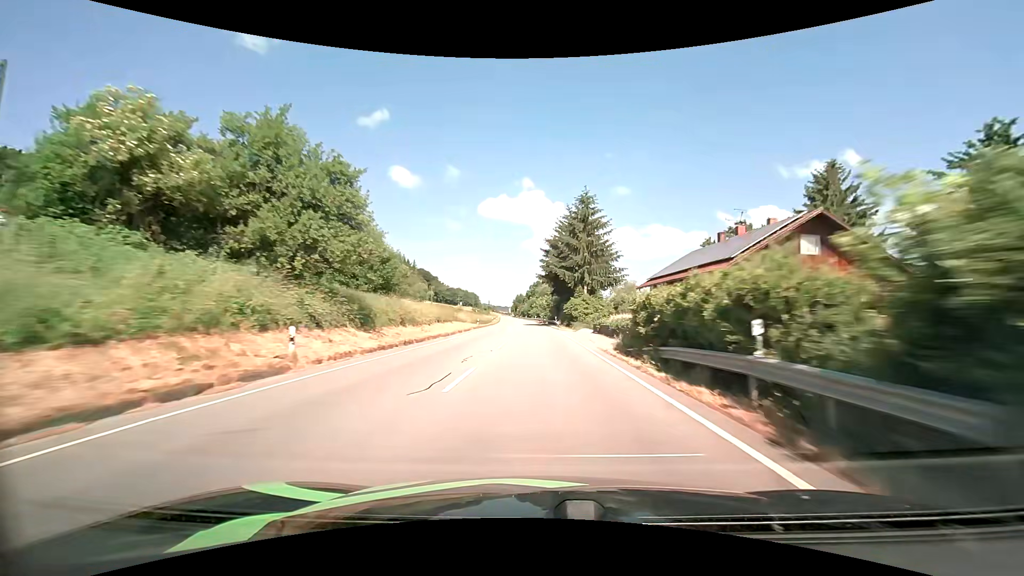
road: primary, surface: asphalt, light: Day
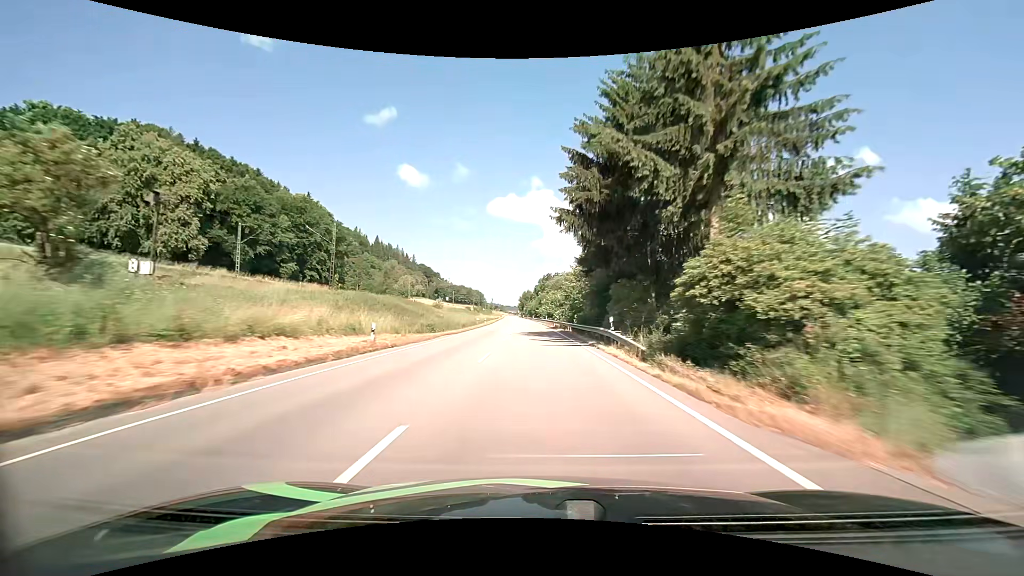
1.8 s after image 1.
(-0.4, +43.7) m; -1°
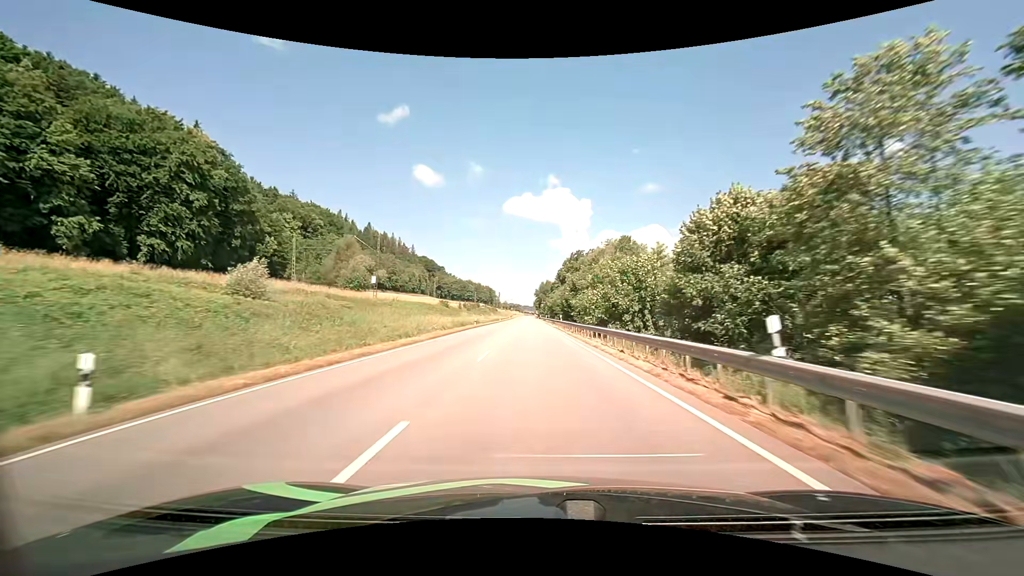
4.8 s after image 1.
(-1.5, +73.4) m; -2°
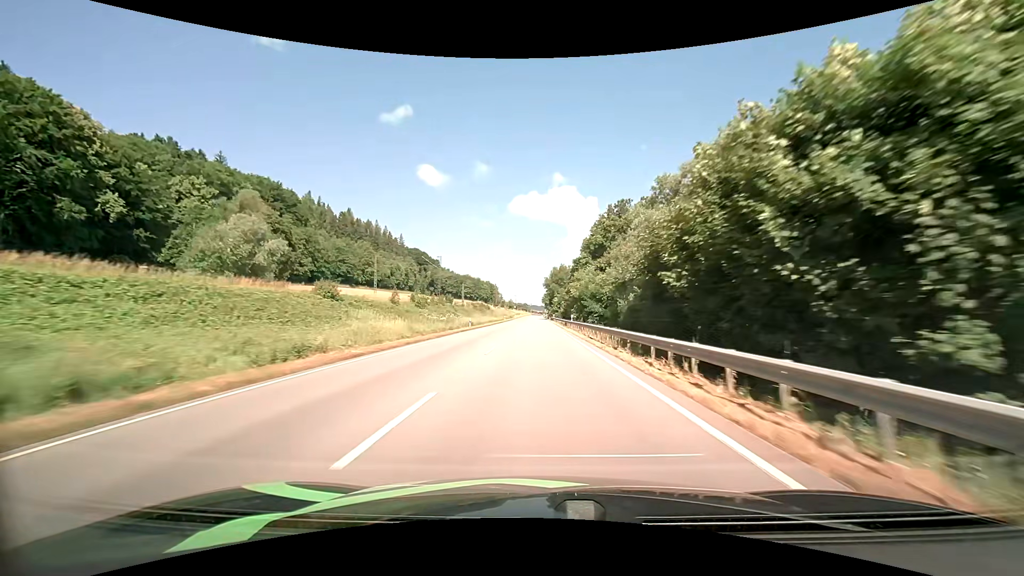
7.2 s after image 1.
(-0.7, +58.9) m; -1°
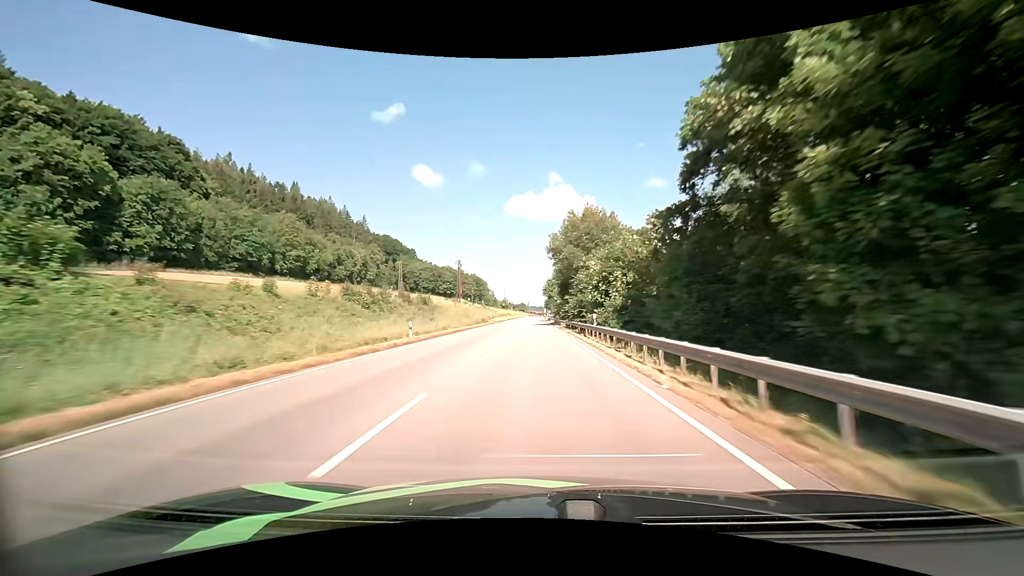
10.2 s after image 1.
(0.0, +73.8) m; 0°
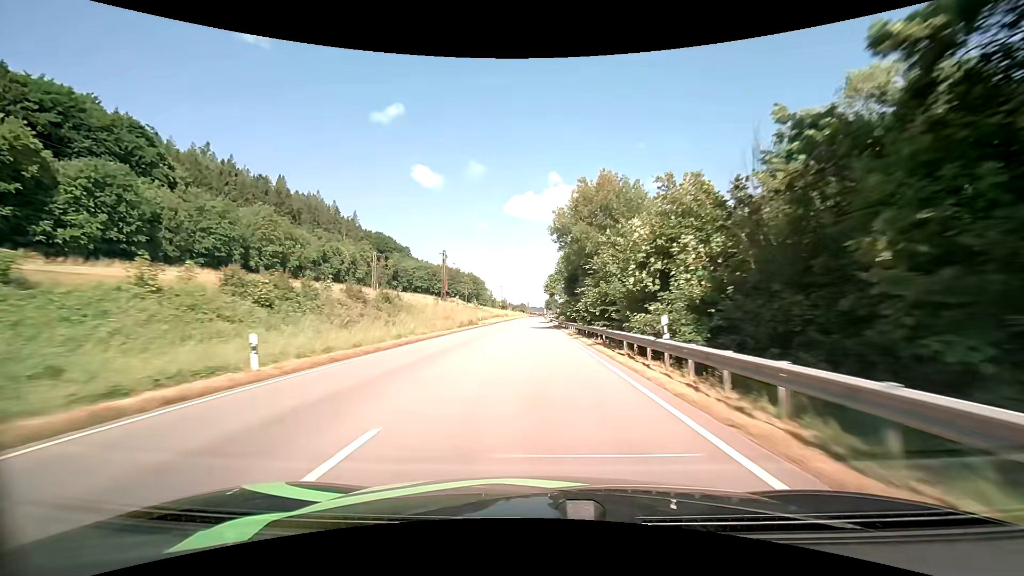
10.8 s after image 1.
(0.0, +14.8) m; 0°
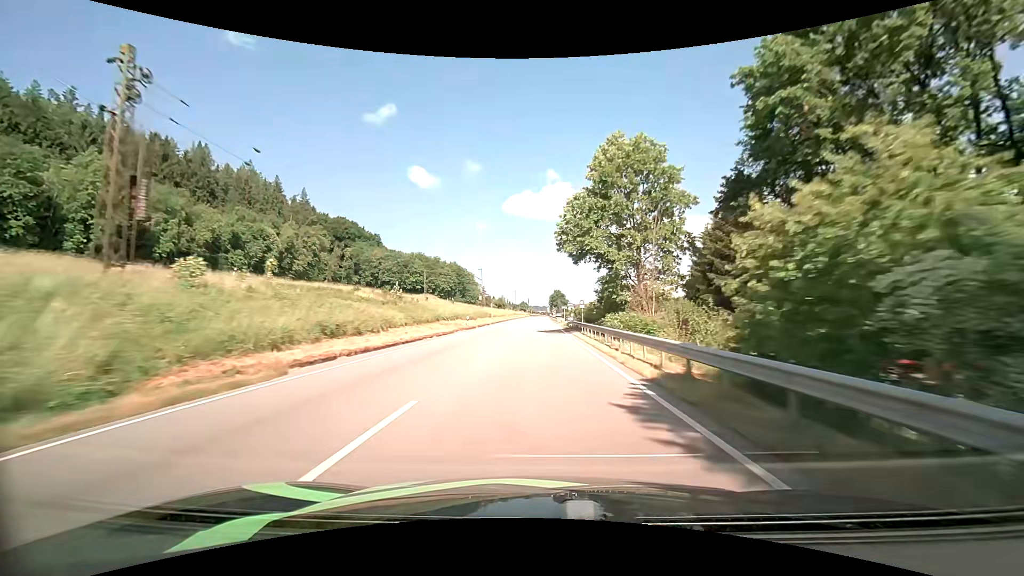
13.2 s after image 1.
(+0.1, +59.3) m; -1°
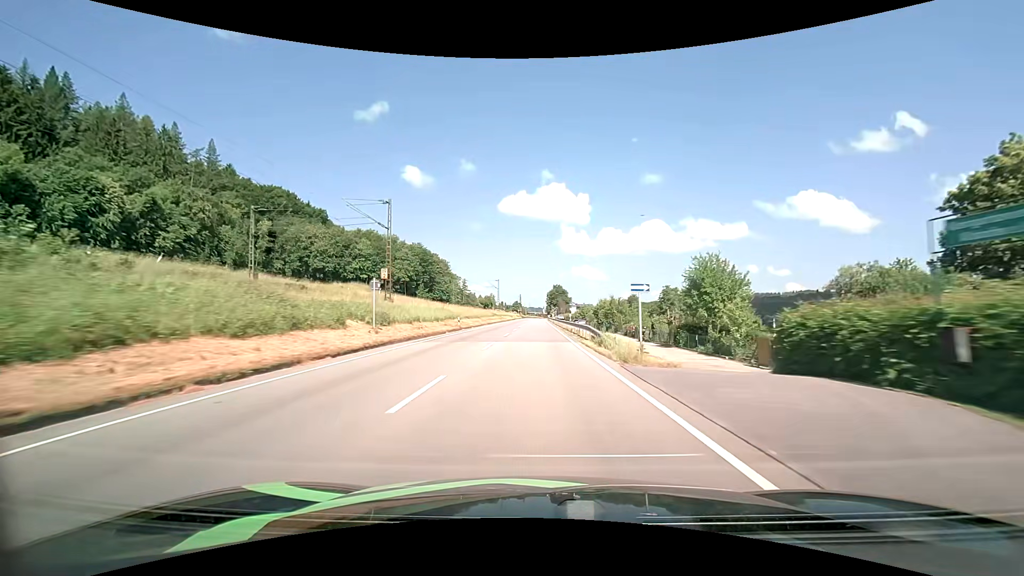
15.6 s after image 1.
(+0.7, +58.0) m; +1°
(0, +10) (0, +20) (0, +30) (0, +40) (0, +50) (0, +60) (0, +70) (0, +80) (0, +90) (0, +100) m
